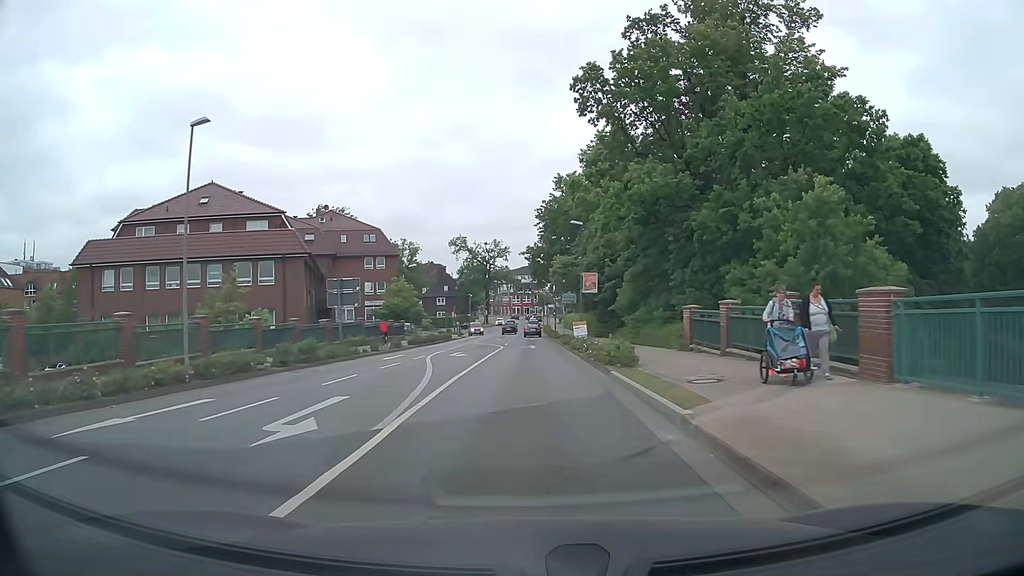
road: secondary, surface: asphalt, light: Day
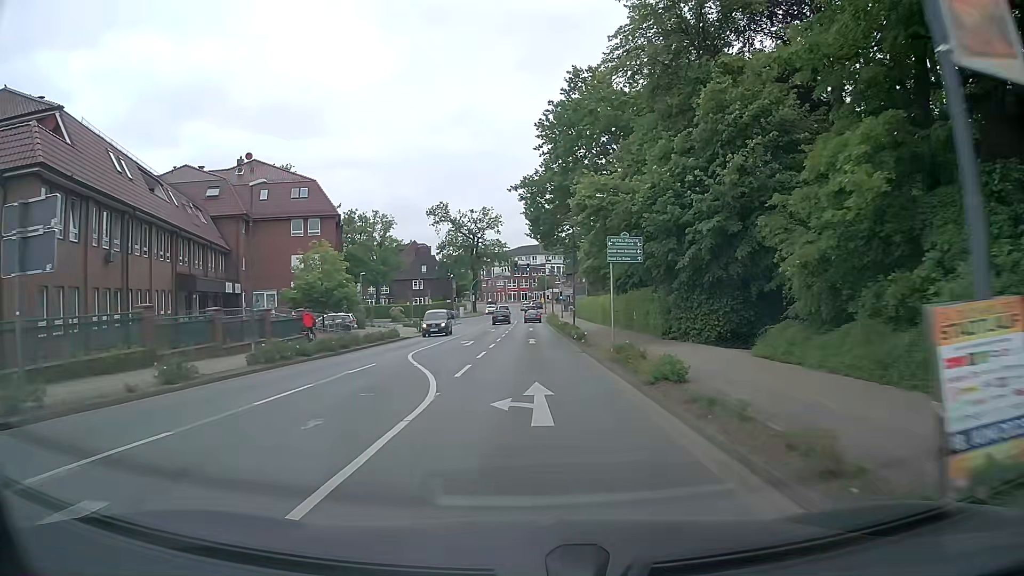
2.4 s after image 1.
(-0.1, +28.6) m; -1°
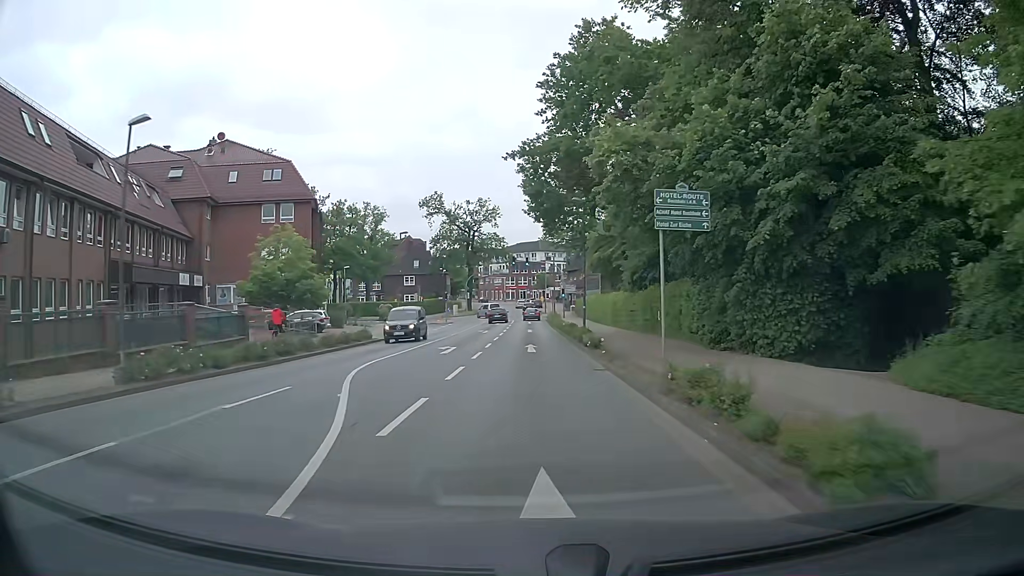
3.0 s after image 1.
(0.0, +7.5) m; +1°
